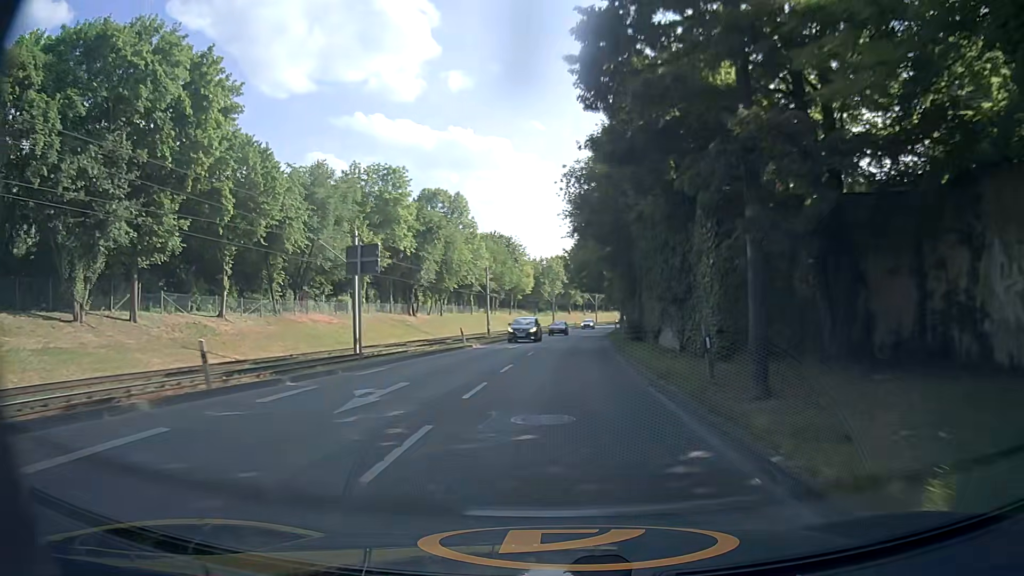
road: secondary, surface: asphalt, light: Day
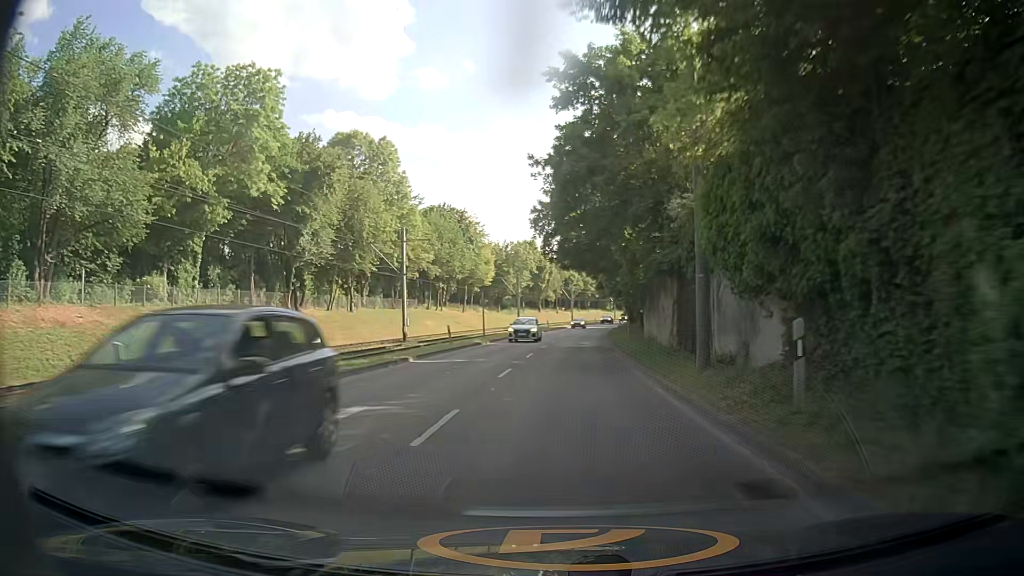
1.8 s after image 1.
(+0.5, +28.8) m; +2°
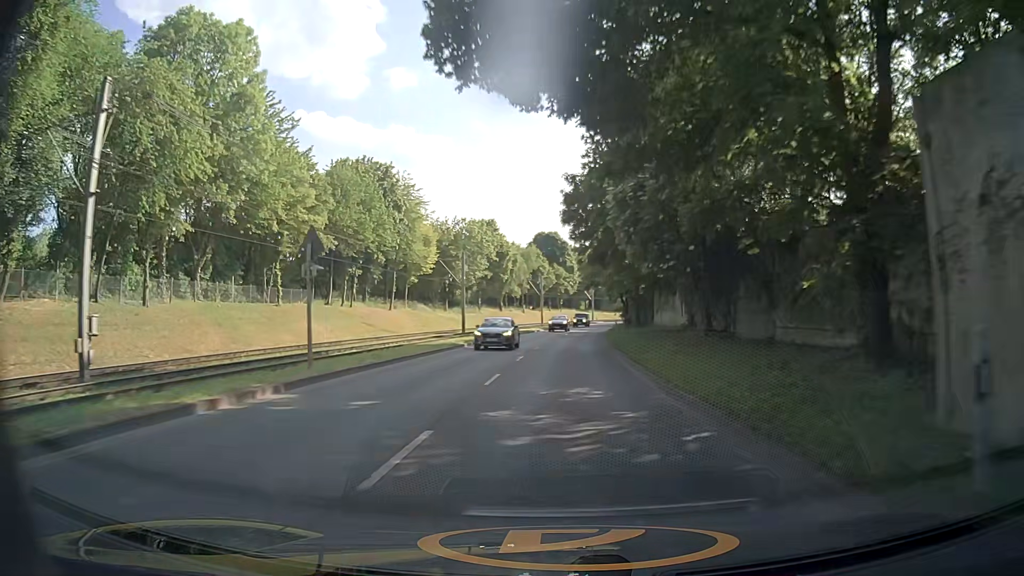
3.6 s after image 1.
(+1.0, +28.7) m; +3°
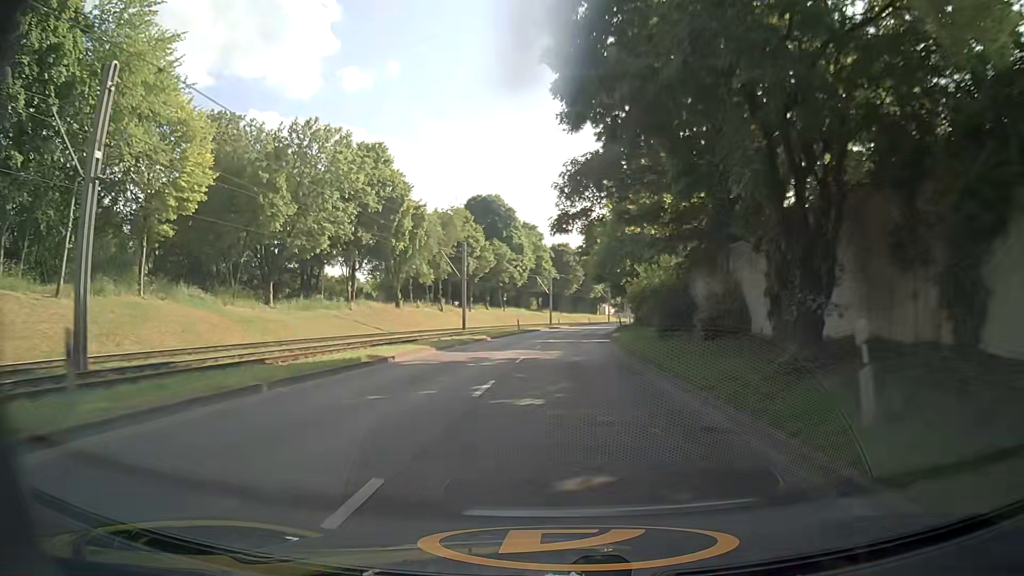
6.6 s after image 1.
(+1.2, +47.6) m; +4°
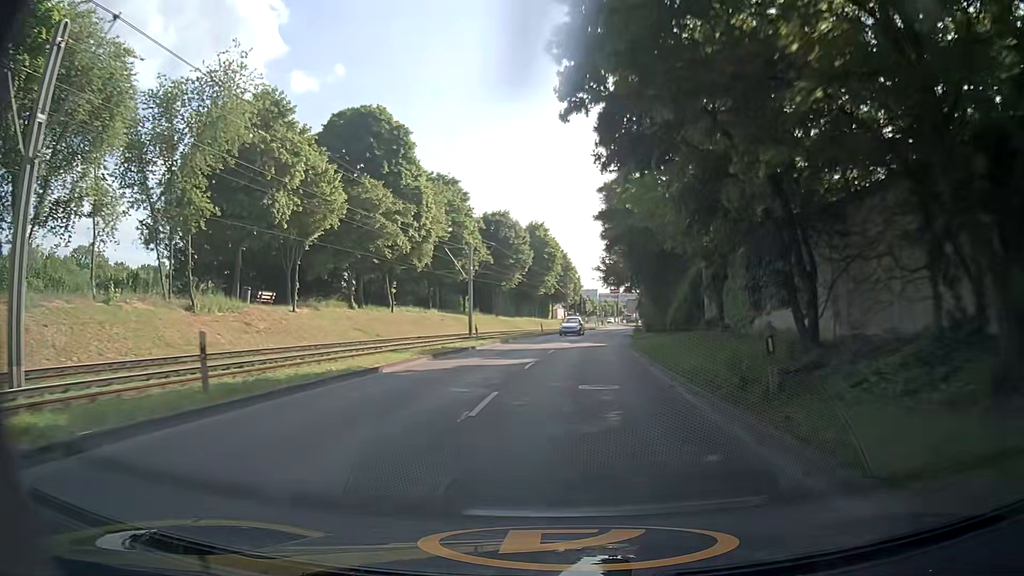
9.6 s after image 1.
(+2.1, +46.7) m; +6°
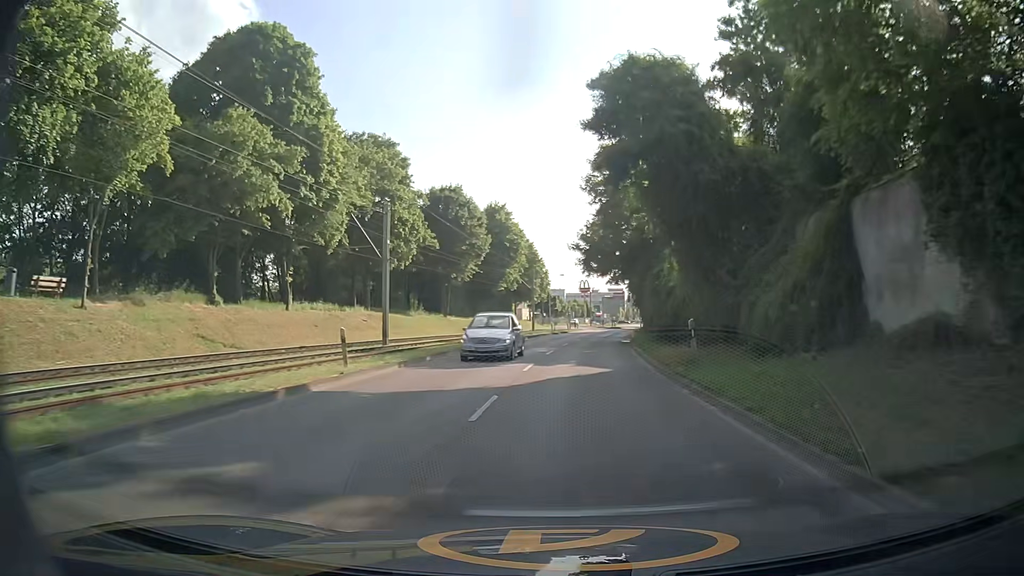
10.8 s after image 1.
(0.0, +18.3) m; +2°
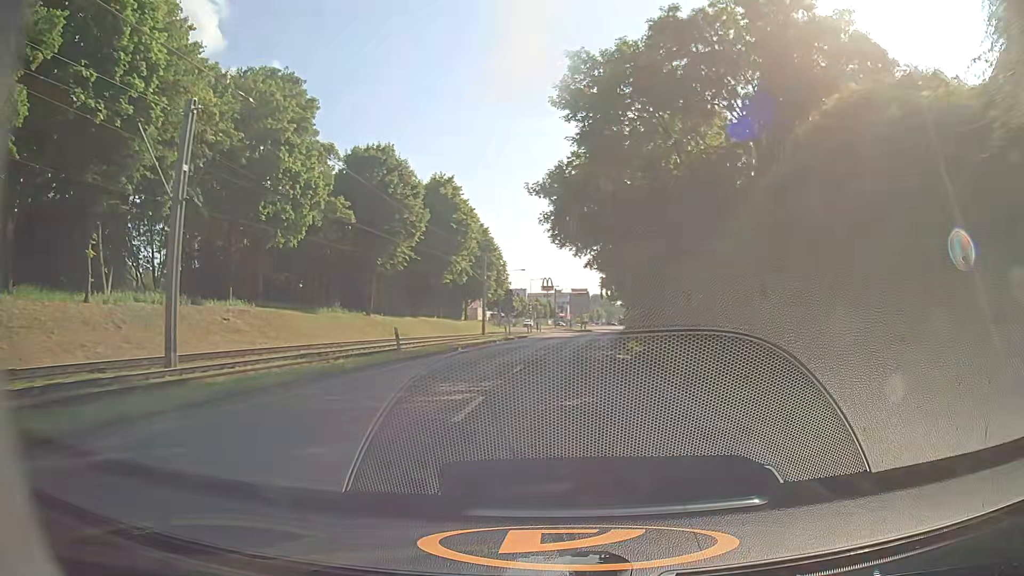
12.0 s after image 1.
(+0.4, +18.1) m; +2°
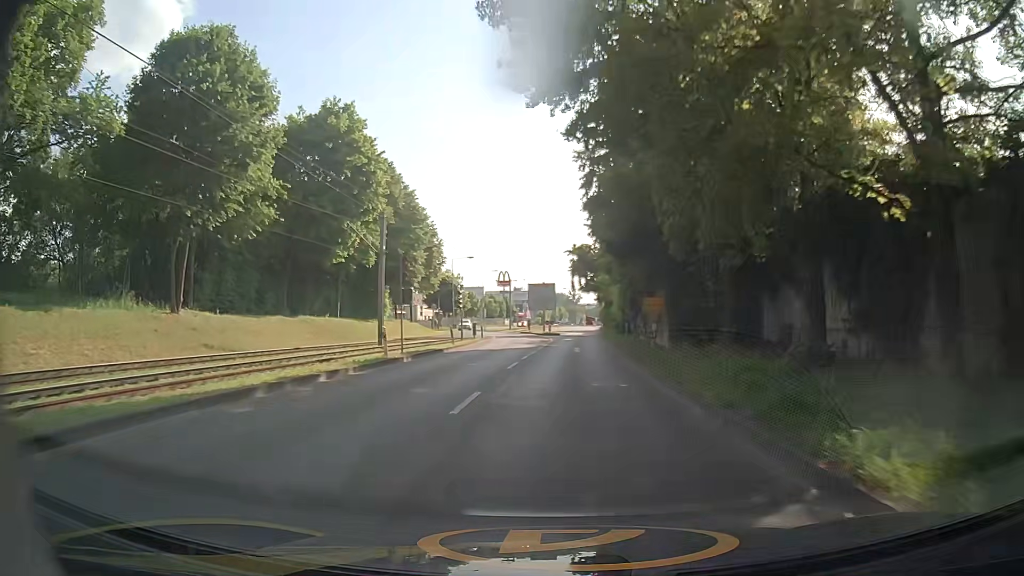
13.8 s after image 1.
(+1.4, +26.3) m; +5°
(0, +10) (0, +20) (+1, +30) (+1, +40) (+2, +50) (+2, +60) (+3, +70) (+4, +80) (+4, +90) (+5, +100) m
